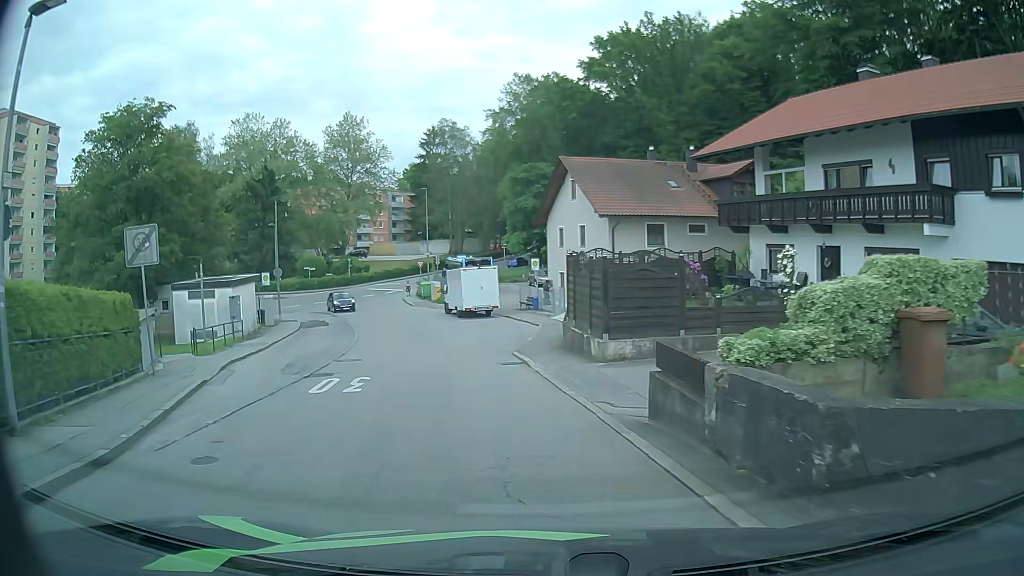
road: residential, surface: asphalt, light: Day
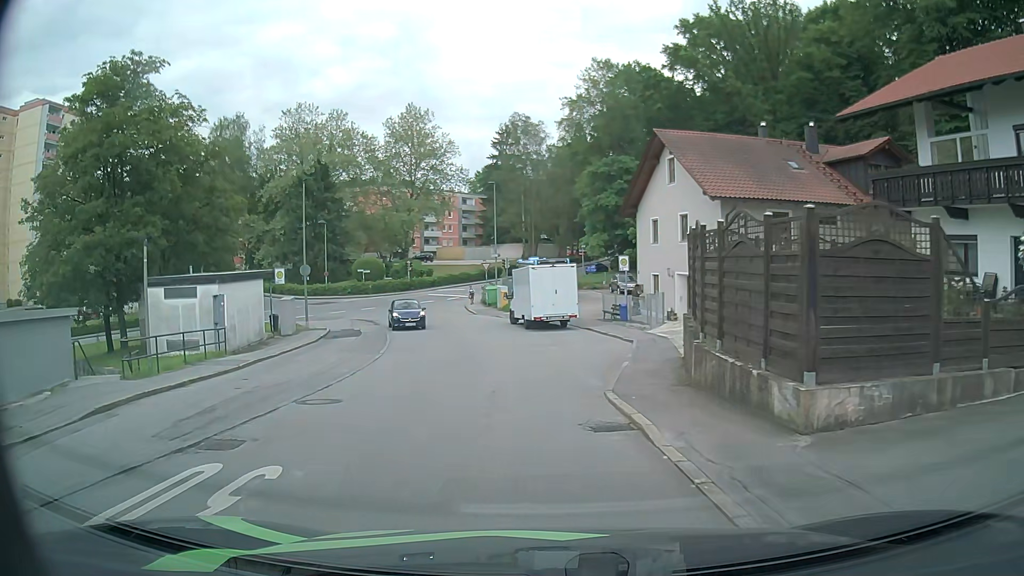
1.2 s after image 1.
(-0.5, +8.3) m; -6°
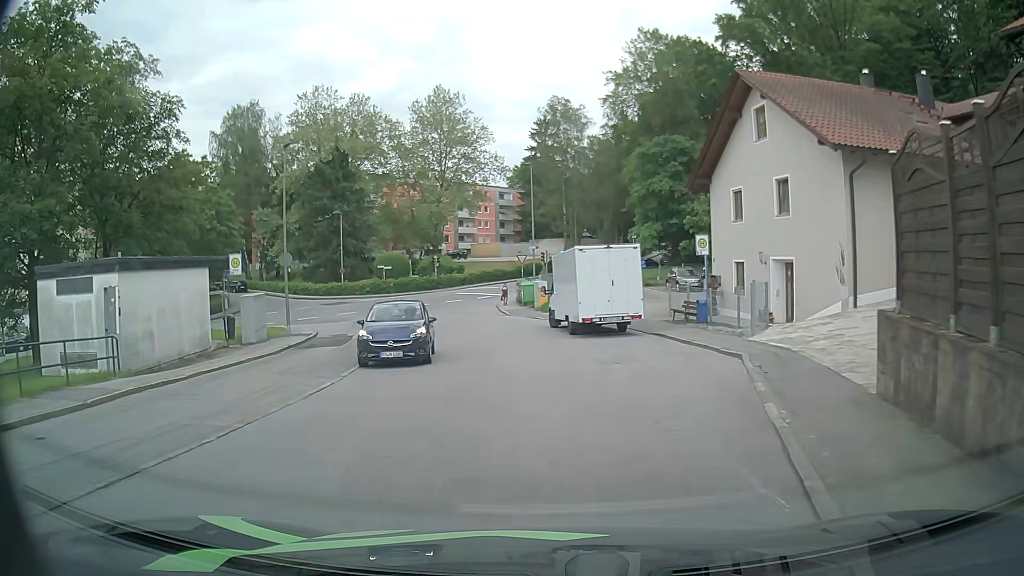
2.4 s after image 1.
(-0.3, +8.3) m; -5°
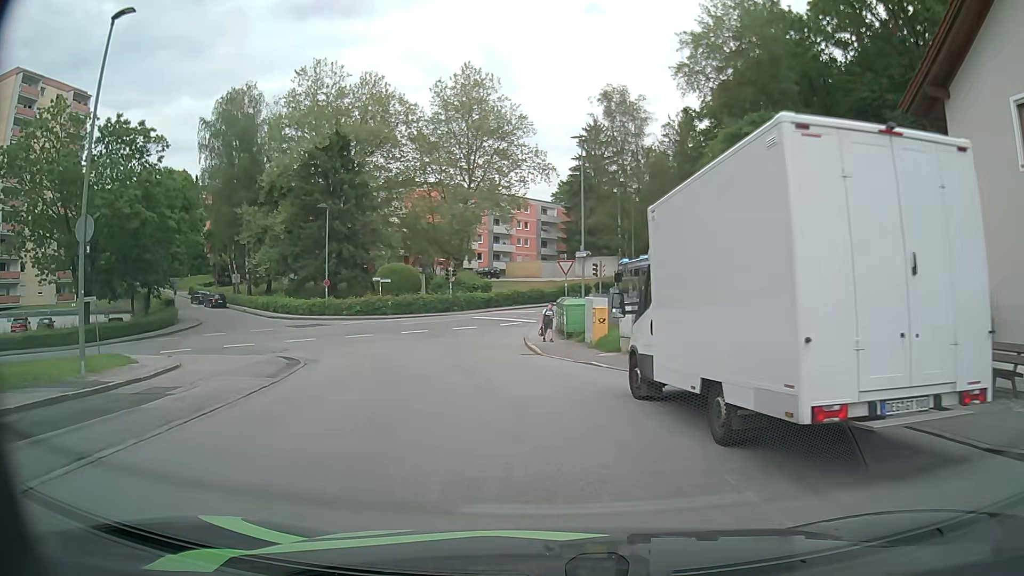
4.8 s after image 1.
(-0.1, +16.1) m; -2°
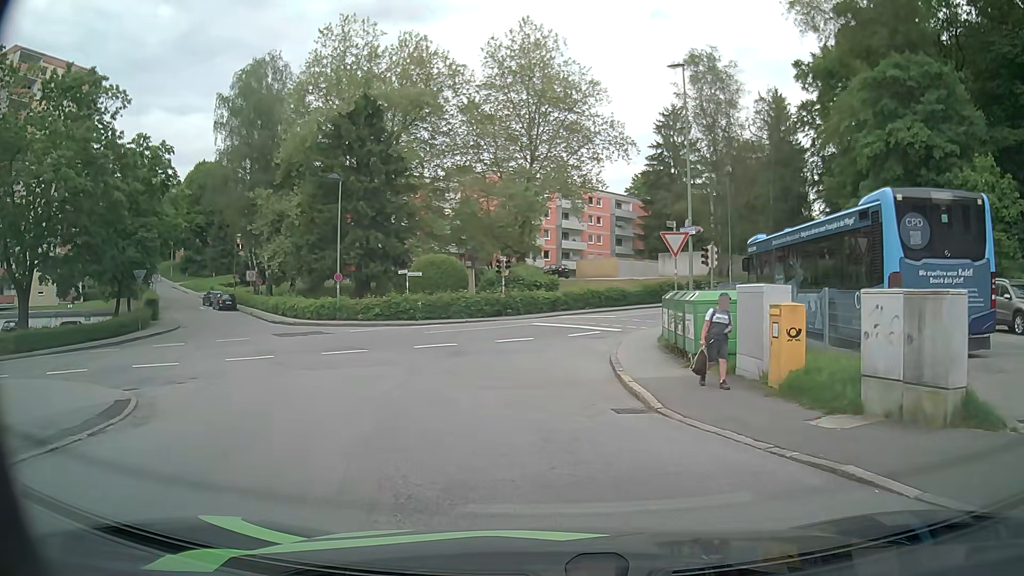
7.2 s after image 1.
(-0.7, +11.8) m; -5°
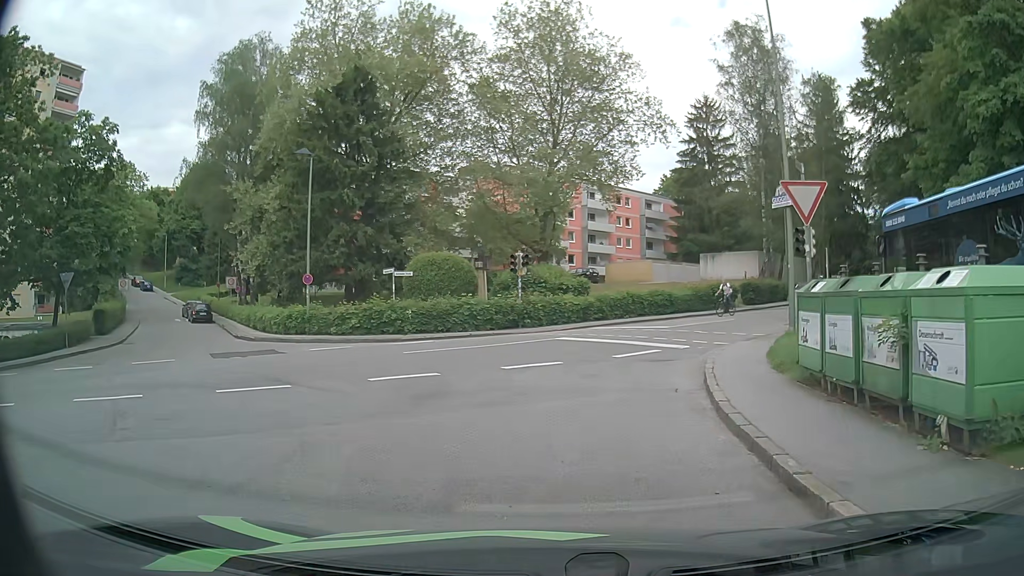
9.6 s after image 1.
(-0.3, +8.3) m; -1°
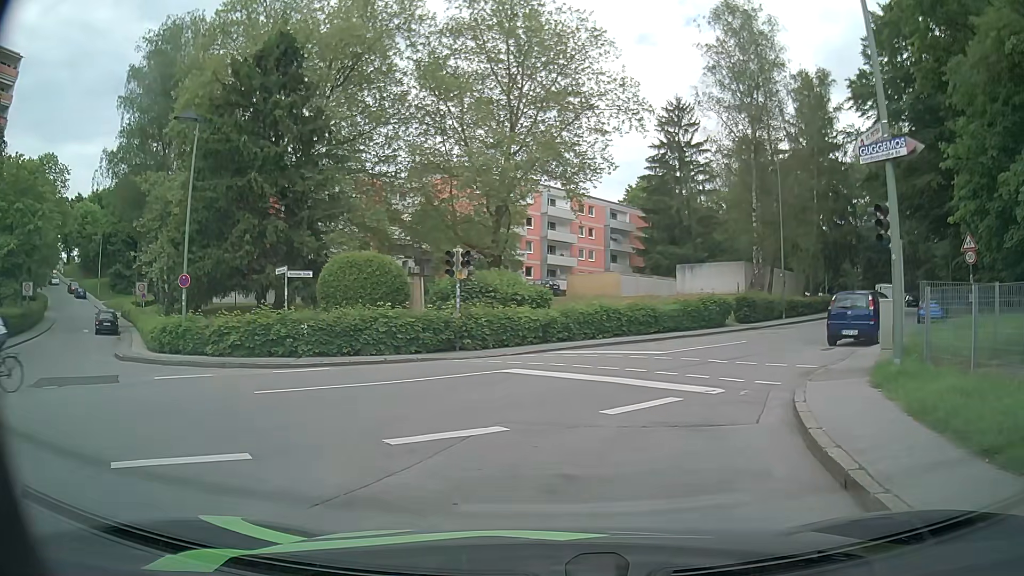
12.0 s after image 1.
(-0.1, +7.3) m; +2°
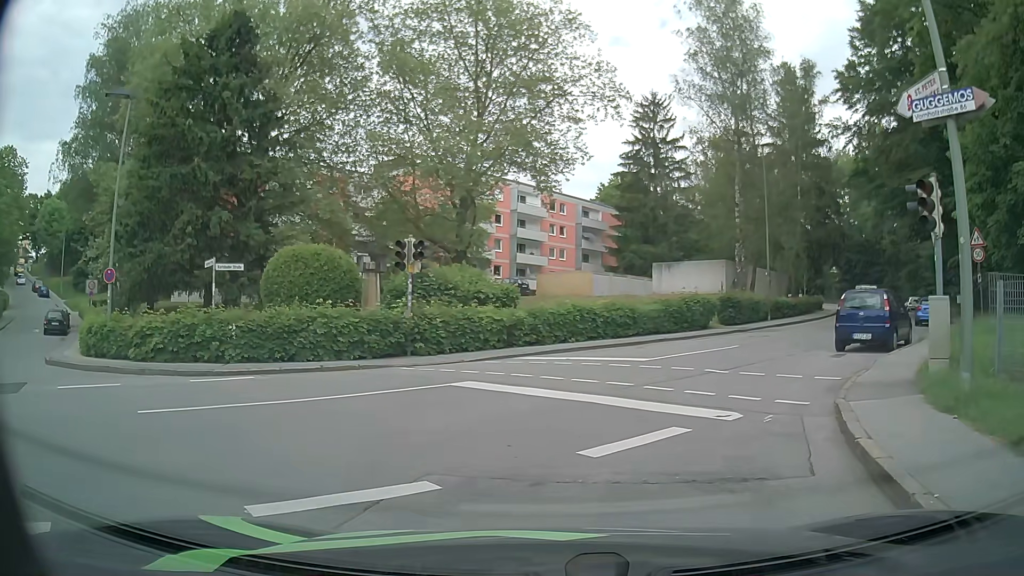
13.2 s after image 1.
(0.0, +2.7) m; +2°
(+1, +10) (+5, +19) (+11, +27) (+17, +35) (+23, +43) (+27, +52) (+32, +61) (+36, +70) (+39, +80) (+41, +89) m
